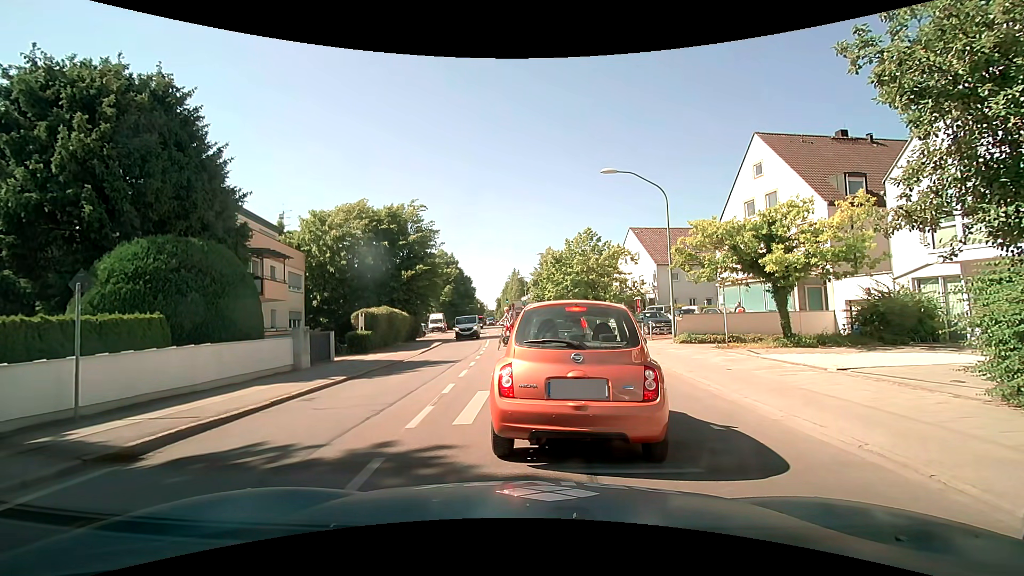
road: secondary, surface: asphalt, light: Day
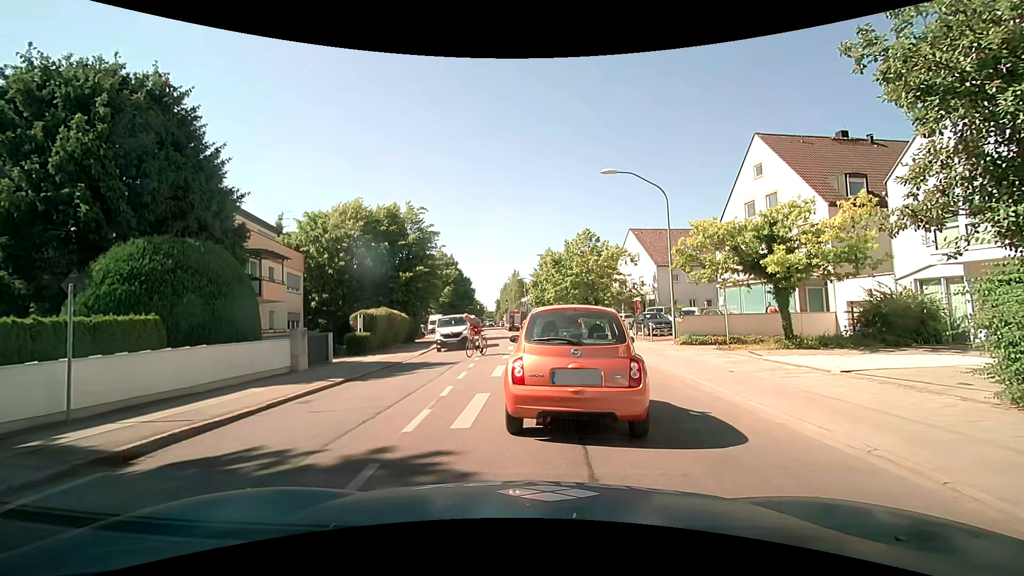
(0.0, +0.1) m; 0°
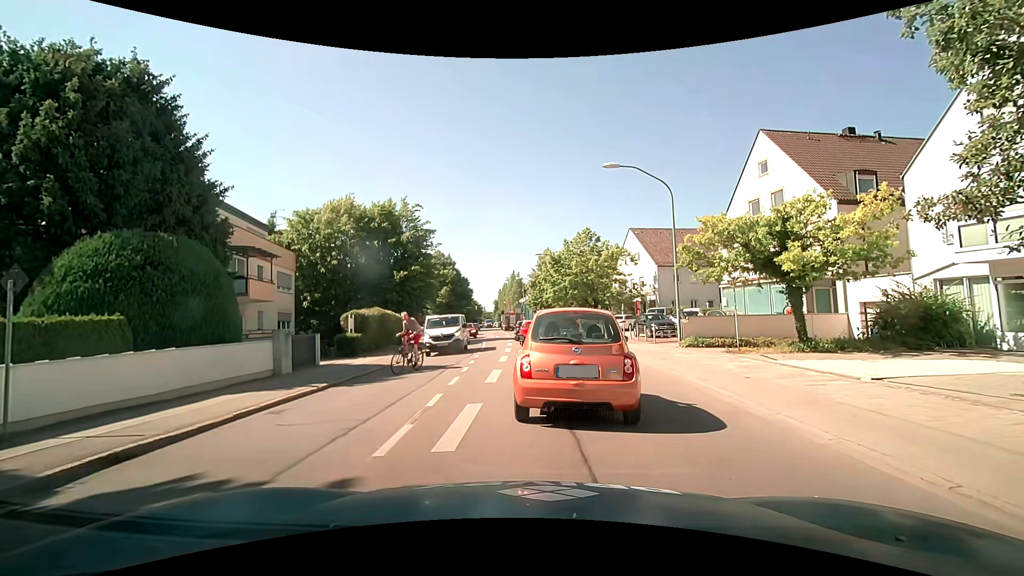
(0.0, +1.2) m; +1°
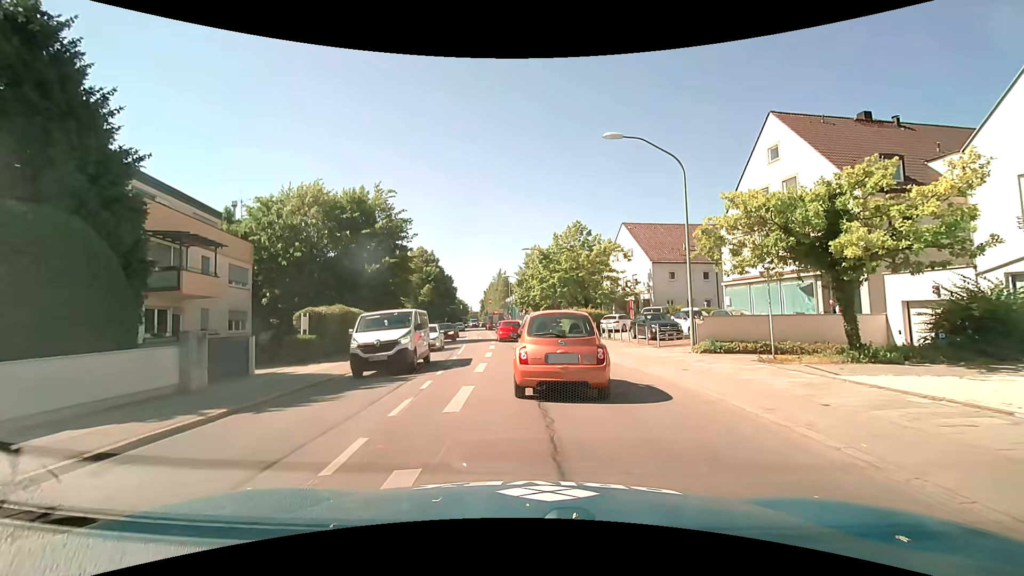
(+0.1, +3.8) m; +3°
